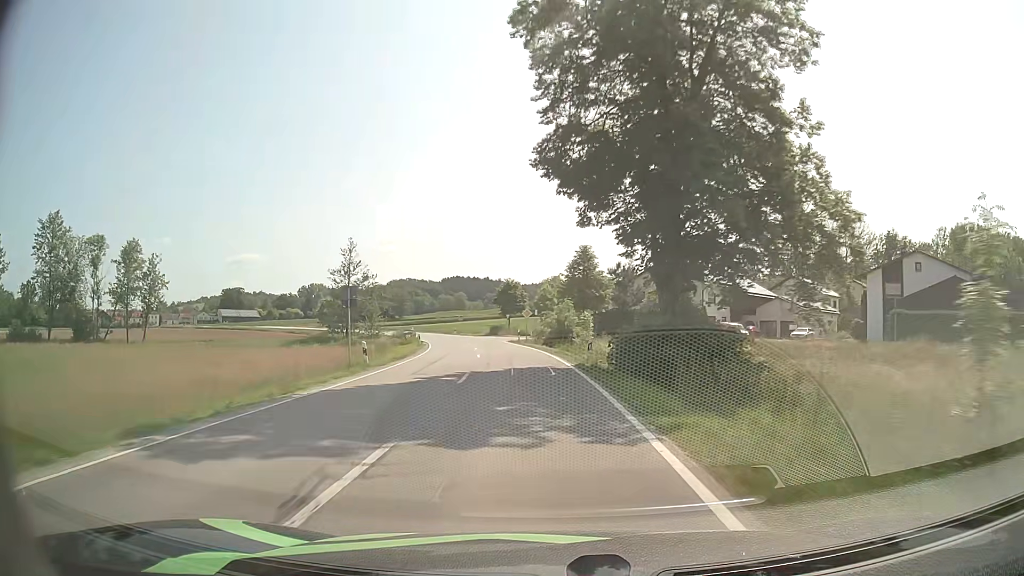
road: secondary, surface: asphalt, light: Day
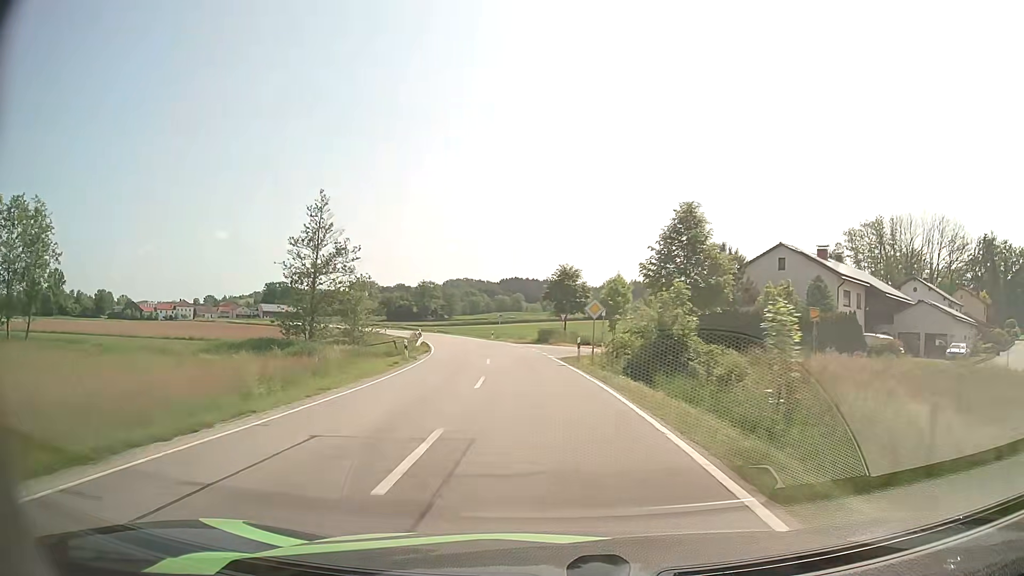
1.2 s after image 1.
(-0.9, +22.6) m; -5°
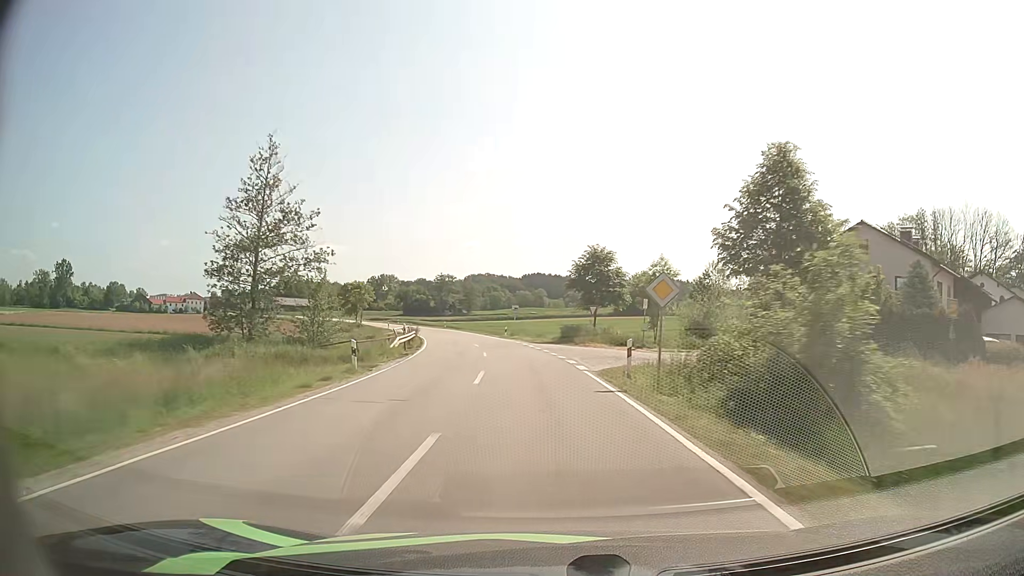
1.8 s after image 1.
(-0.2, +11.4) m; -2°
(0, +10) (0, +20) (-1, +30) (-2, +40) (-4, +50) (-6, +59) (-9, +69) (-12, +79) (-15, +88) (-19, +97) m
